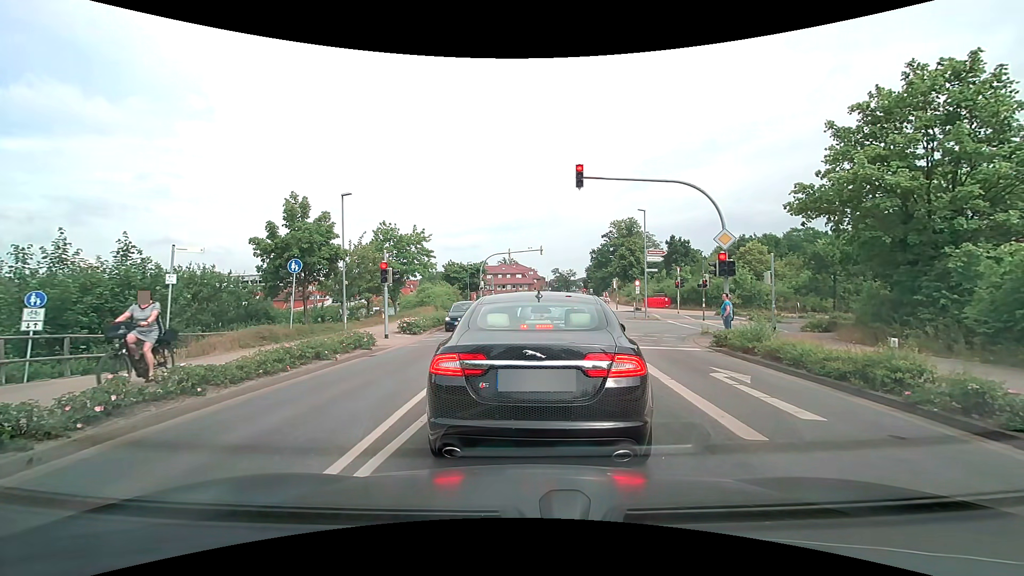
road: secondary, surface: asphalt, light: Day
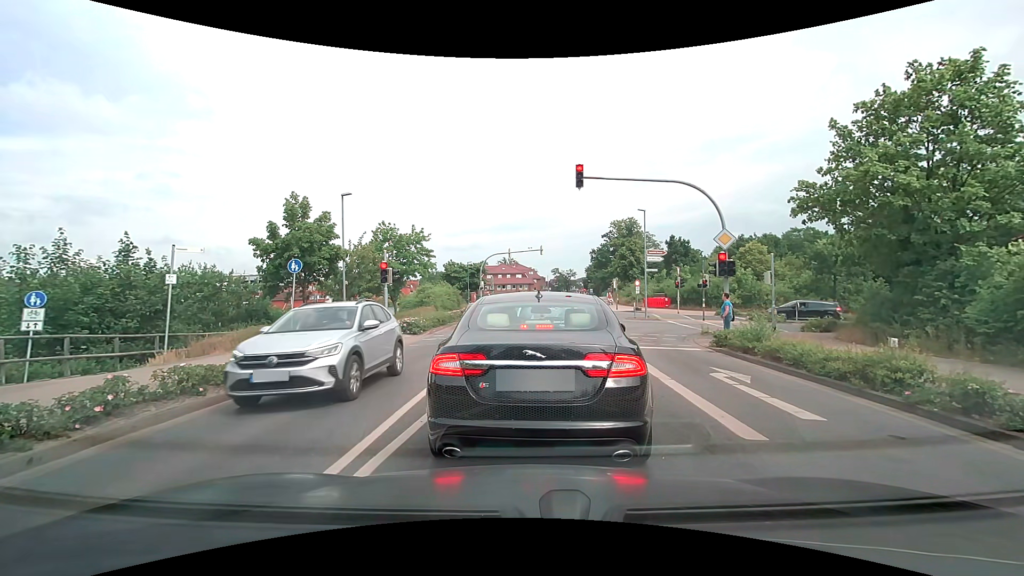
(0.0, 0.0) m; 0°
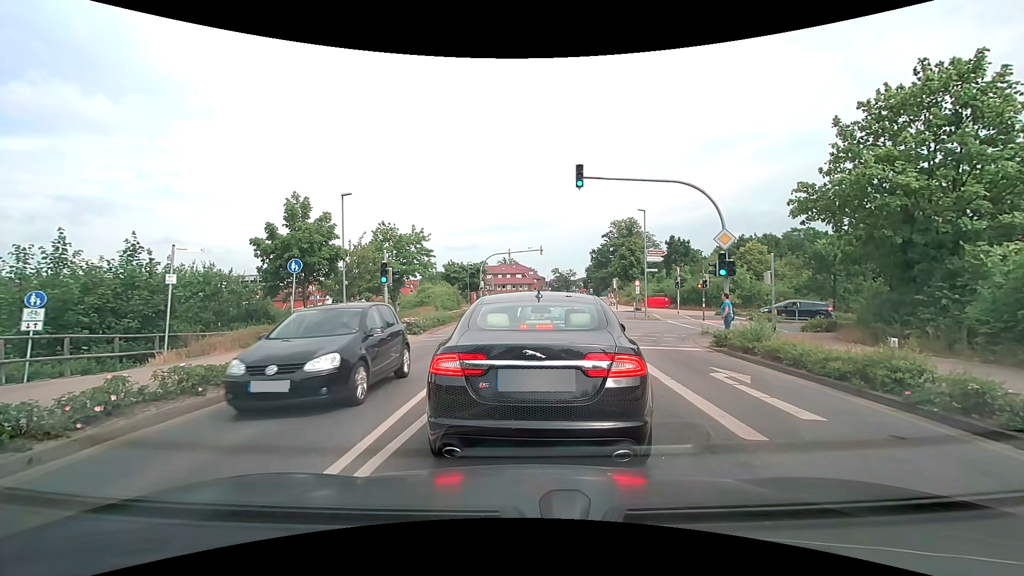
(0.0, 0.0) m; 0°
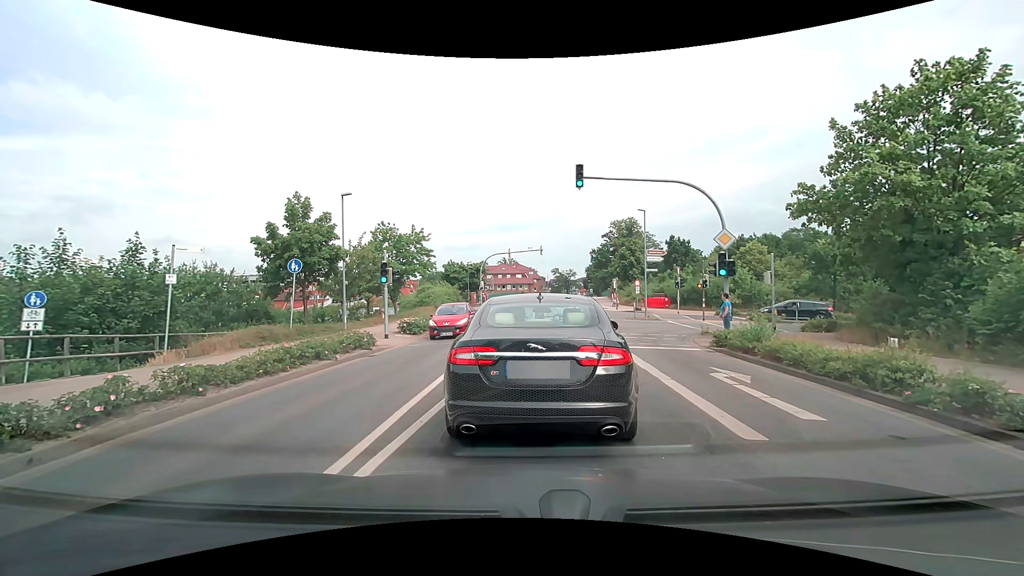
(0.0, 0.0) m; 0°
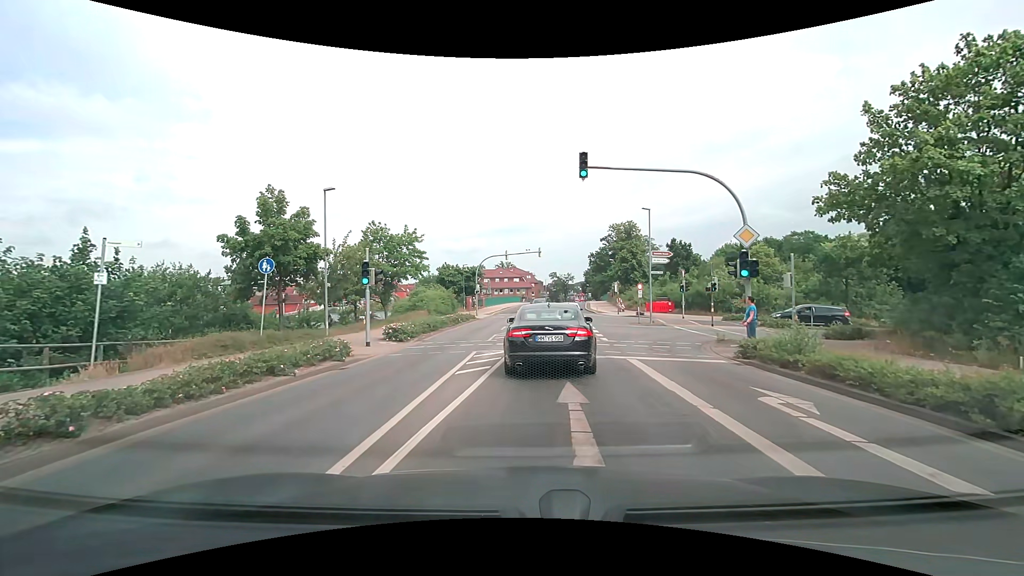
(0.0, +2.4) m; 0°
